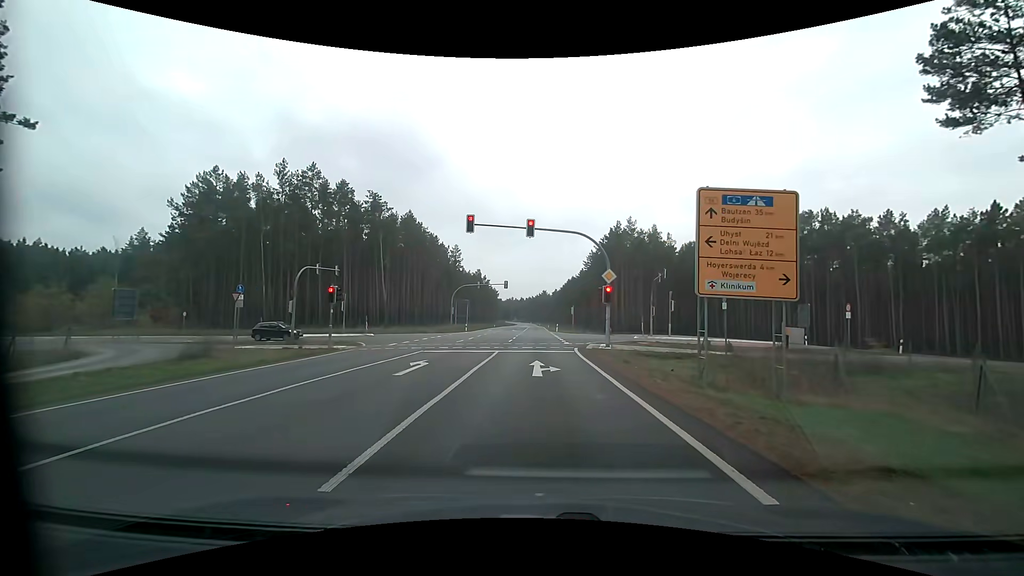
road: primary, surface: asphalt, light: Day
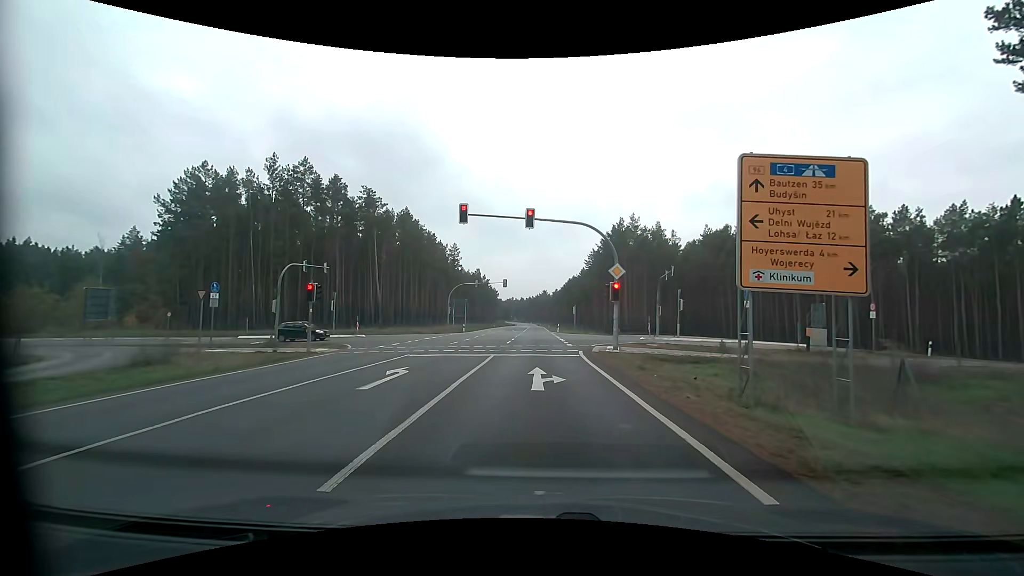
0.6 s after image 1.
(0.0, +2.5) m; -1°
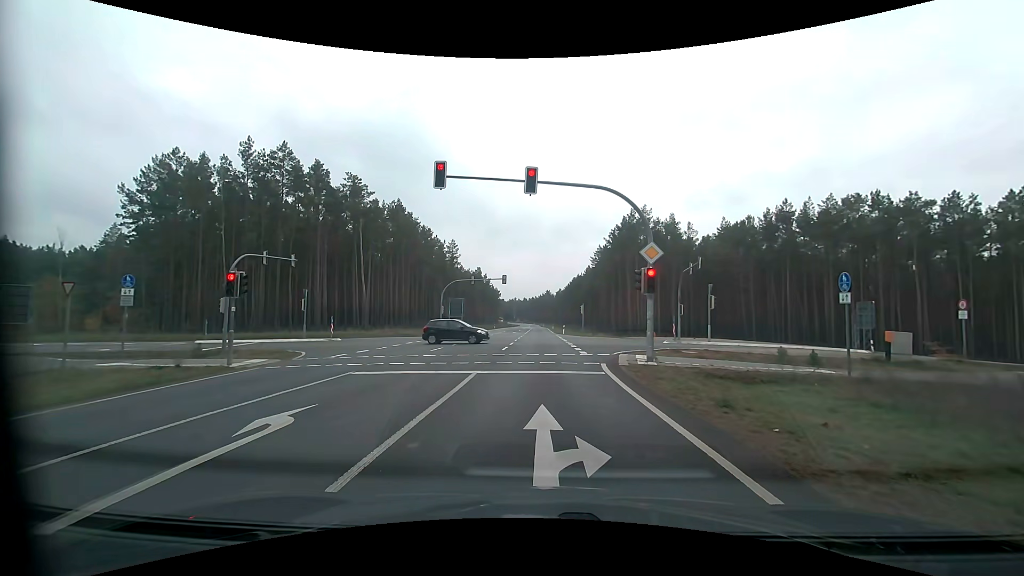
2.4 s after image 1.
(+0.1, +6.5) m; +1°
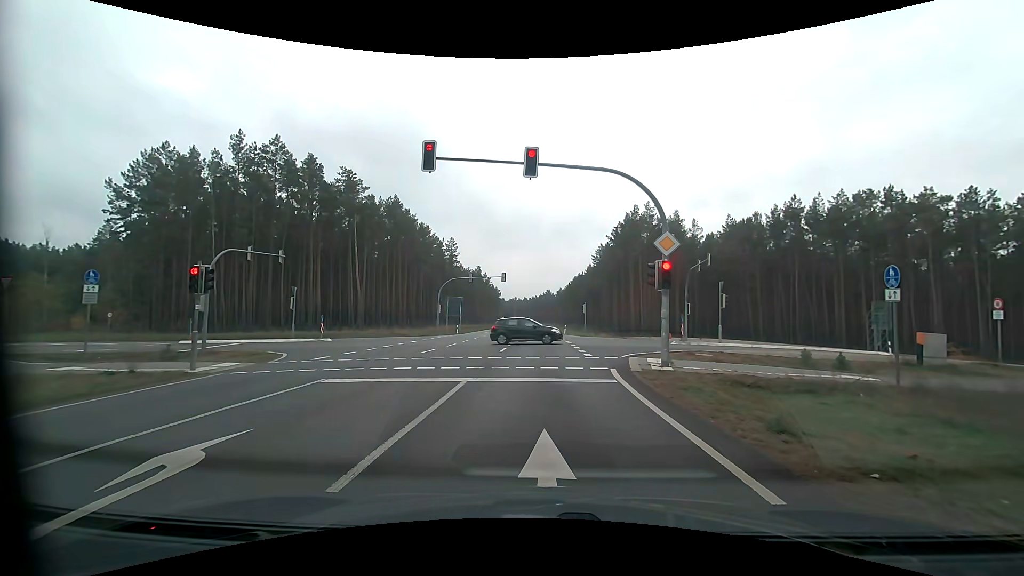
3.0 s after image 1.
(0.0, +1.9) m; -1°
(0, +10) (0, +20) (+5, +28) (+15, +32) (+25, +32) (+35, +31) (+45, +31) (+55, +30) (+65, +29) (+74, +28) m
